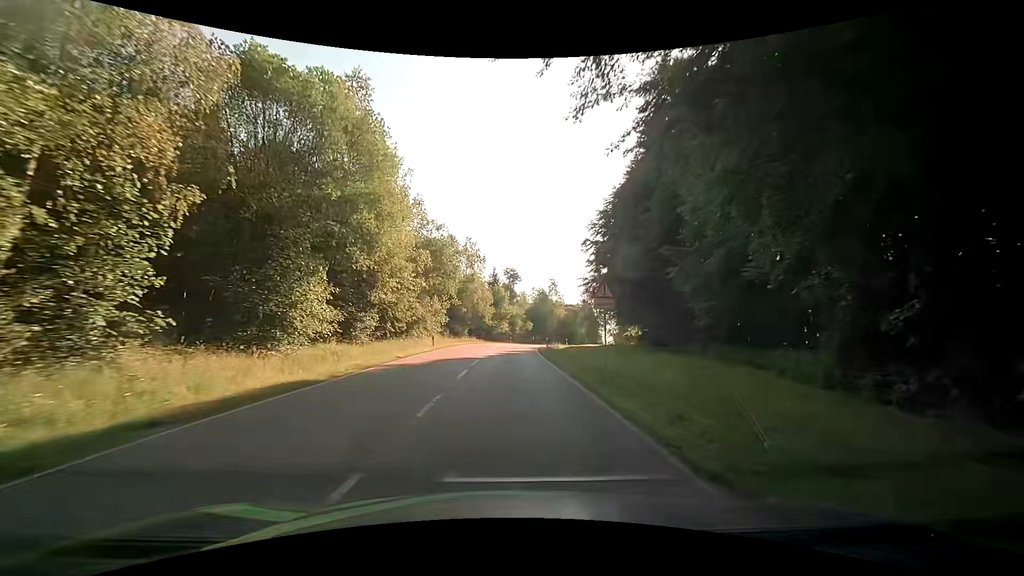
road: tertiary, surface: asphalt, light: Day
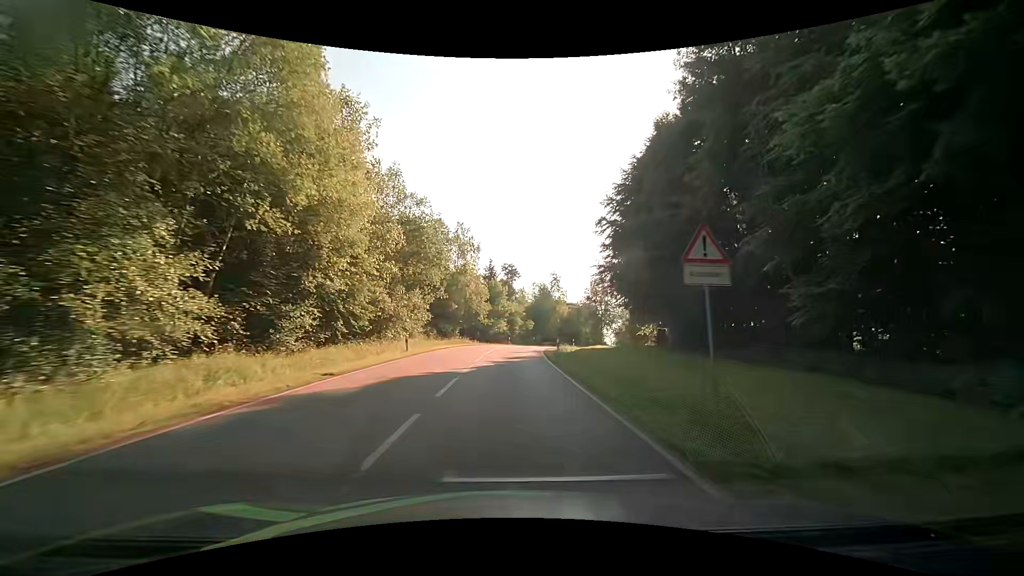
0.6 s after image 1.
(+0.1, +9.0) m; +1°
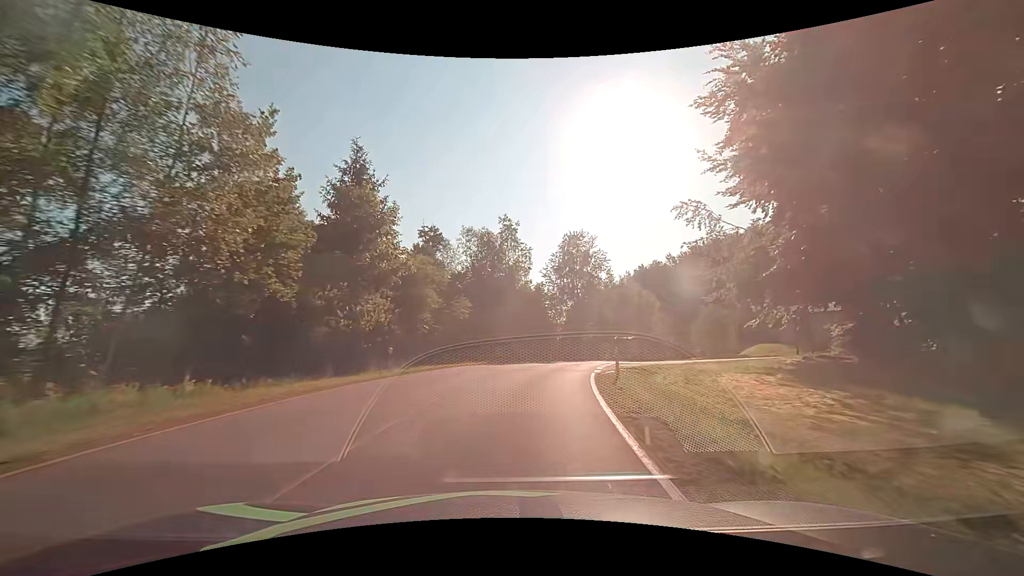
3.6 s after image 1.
(+2.0, +45.7) m; +7°
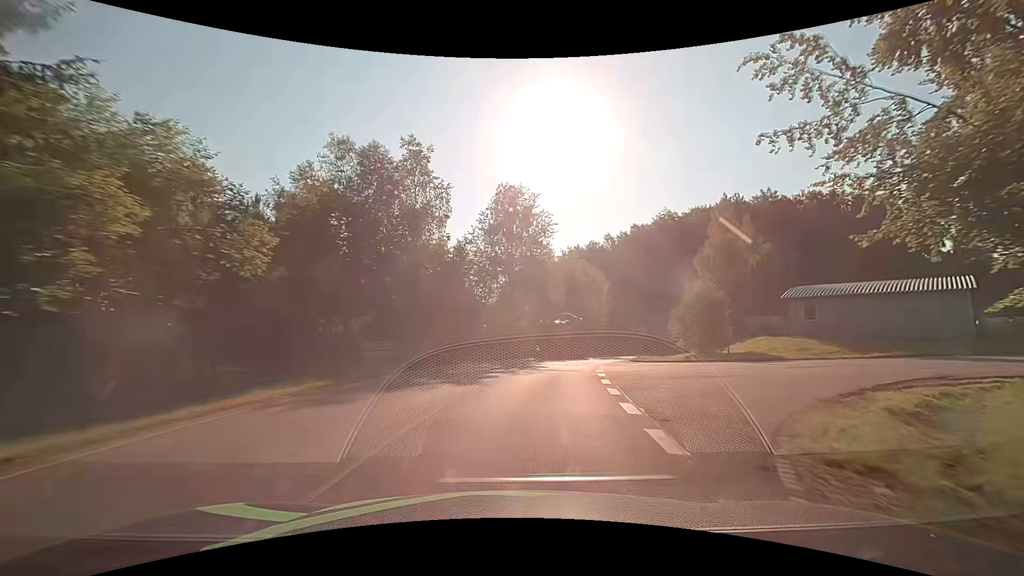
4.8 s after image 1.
(+1.2, +18.1) m; +9°
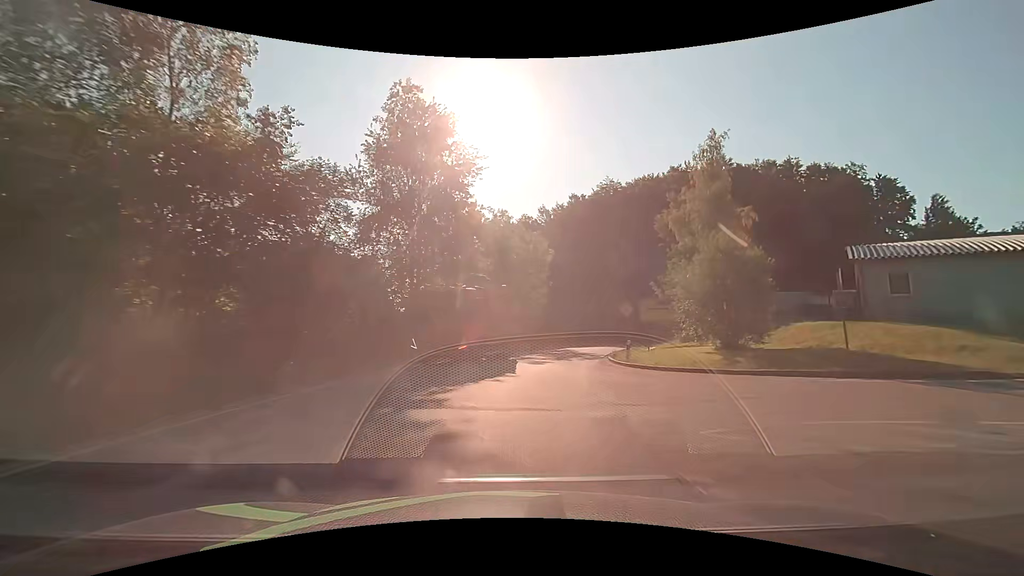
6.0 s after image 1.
(+1.3, +17.4) m; +8°
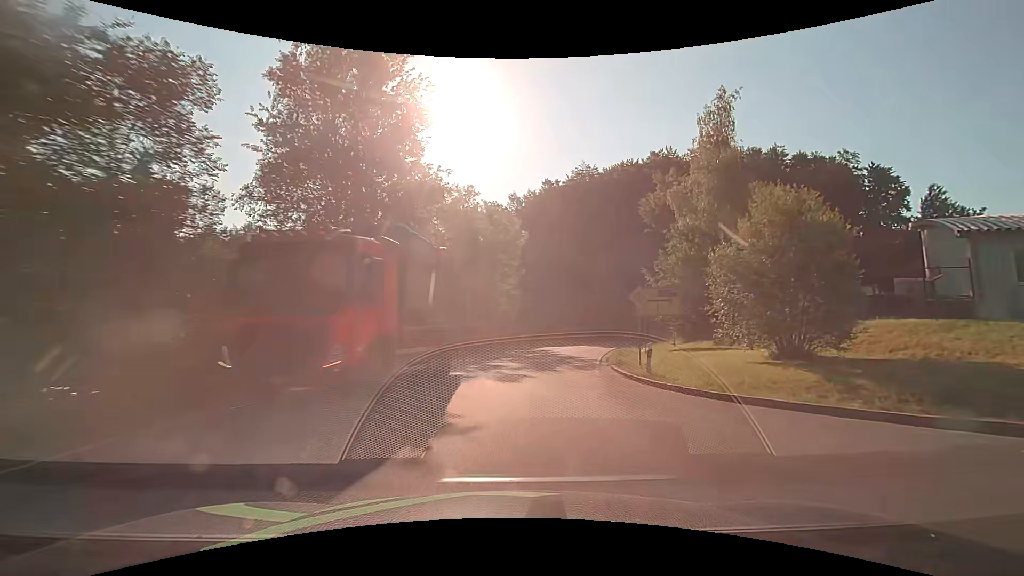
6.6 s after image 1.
(+0.3, +8.2) m; +4°
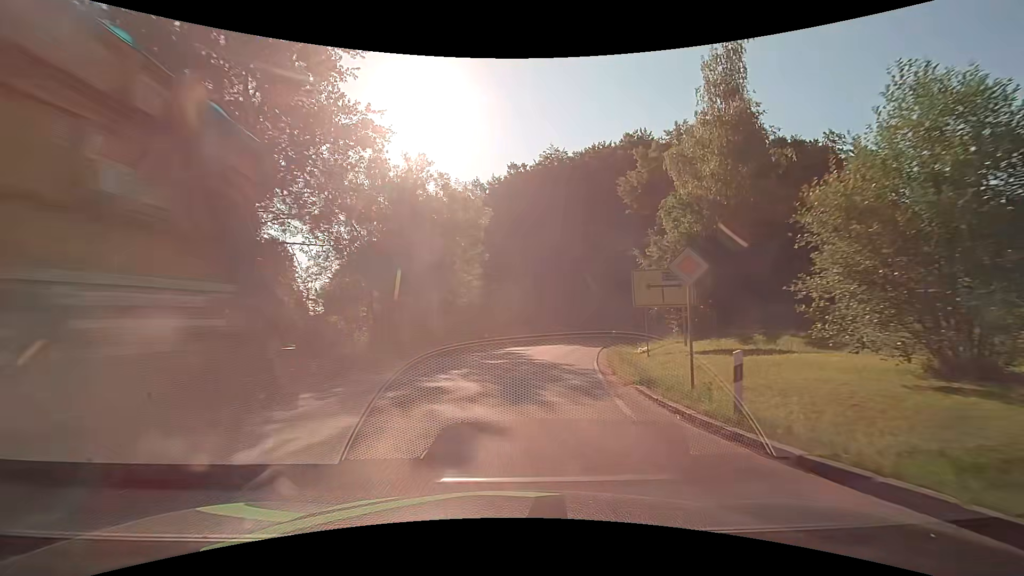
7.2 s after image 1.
(+0.3, +7.9) m; +4°
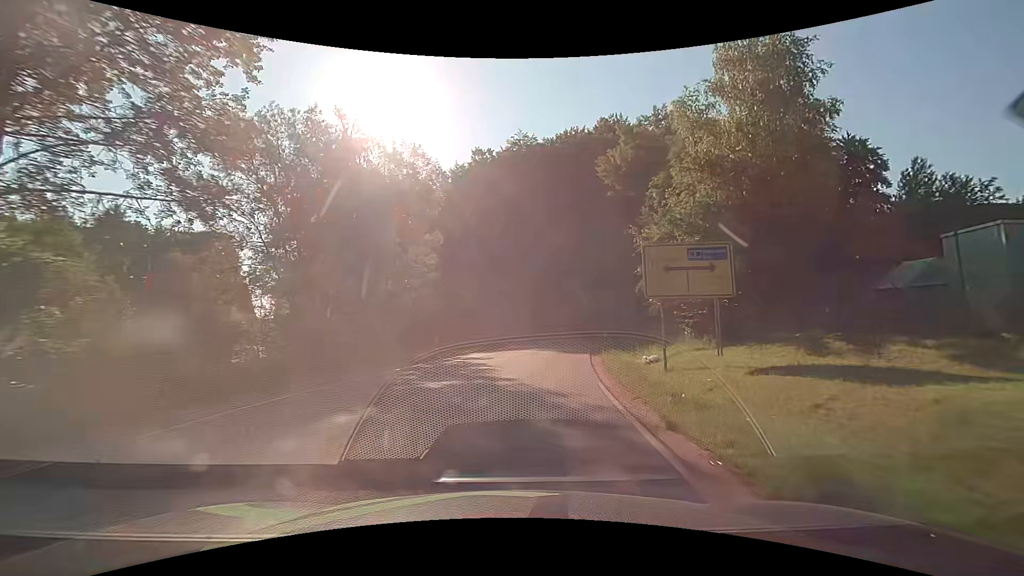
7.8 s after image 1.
(+0.2, +7.6) m; +3°
(+1, +10) (+2, +20) (+3, +30) (+5, +40) (+5, +50) (+2, +59) (-4, +67) (-13, +72) (-23, +75) (-32, +79) m
